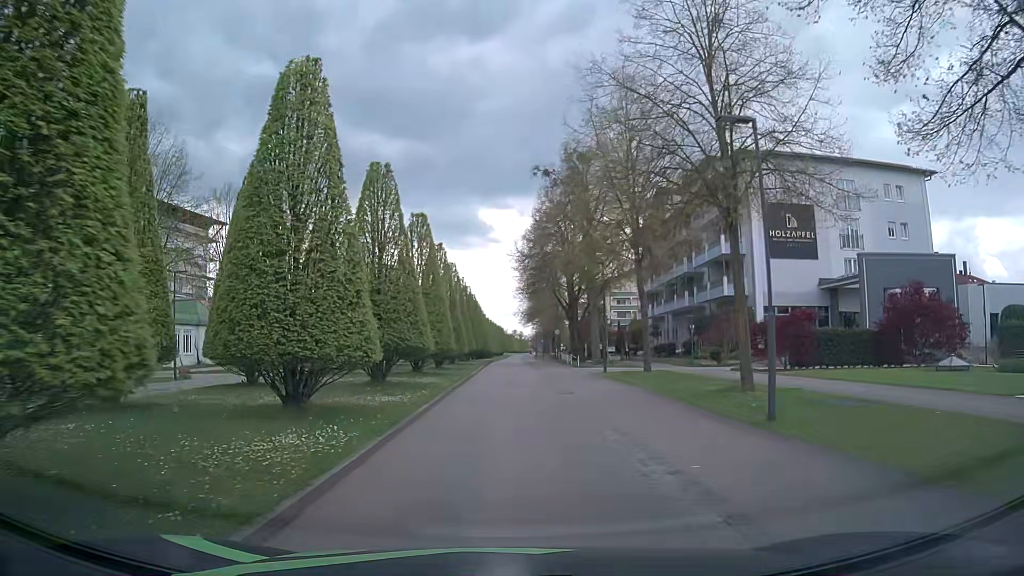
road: residential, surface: asphalt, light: Day
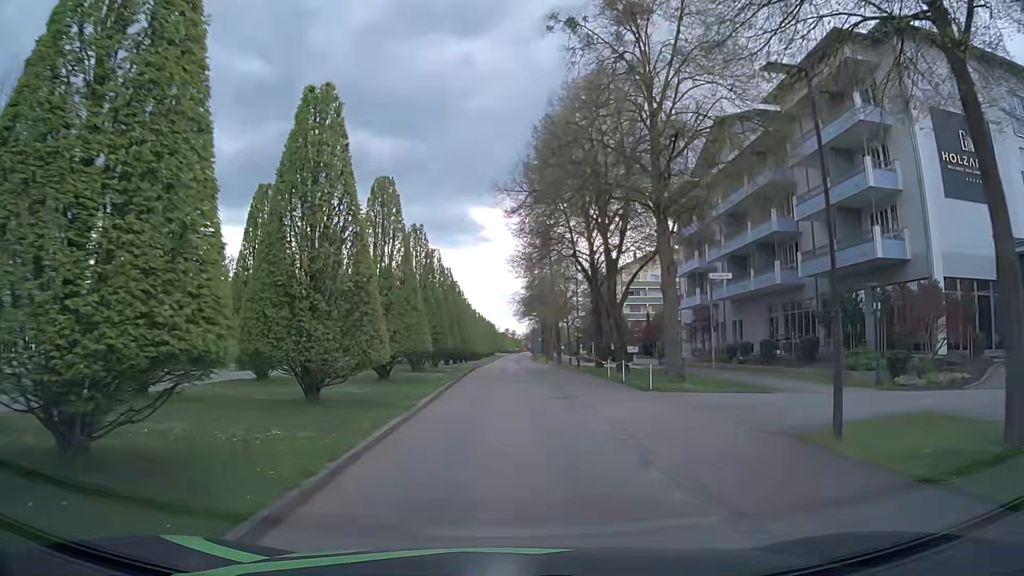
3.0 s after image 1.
(+0.2, +22.3) m; +1°
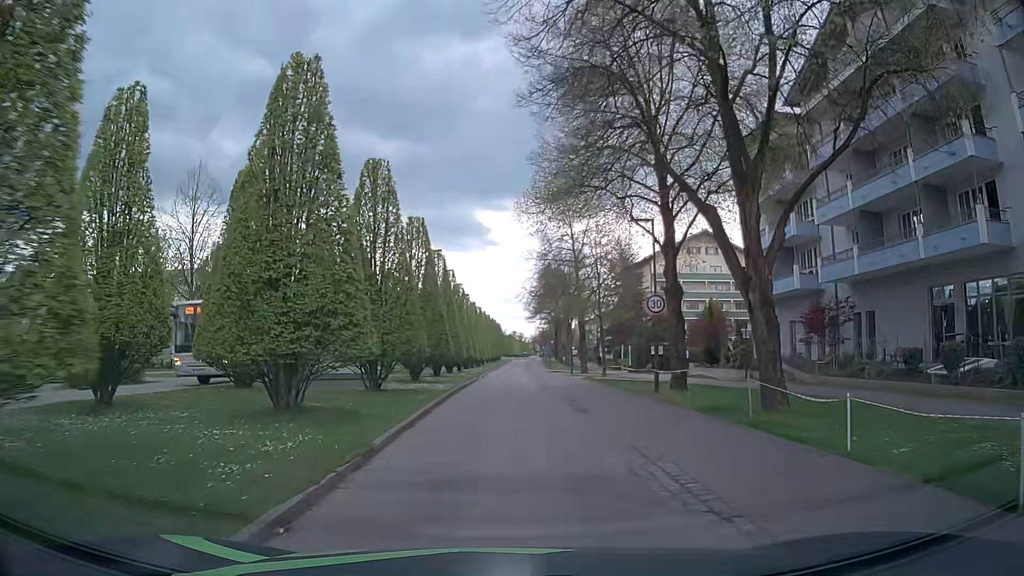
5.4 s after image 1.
(-0.1, +18.5) m; 0°
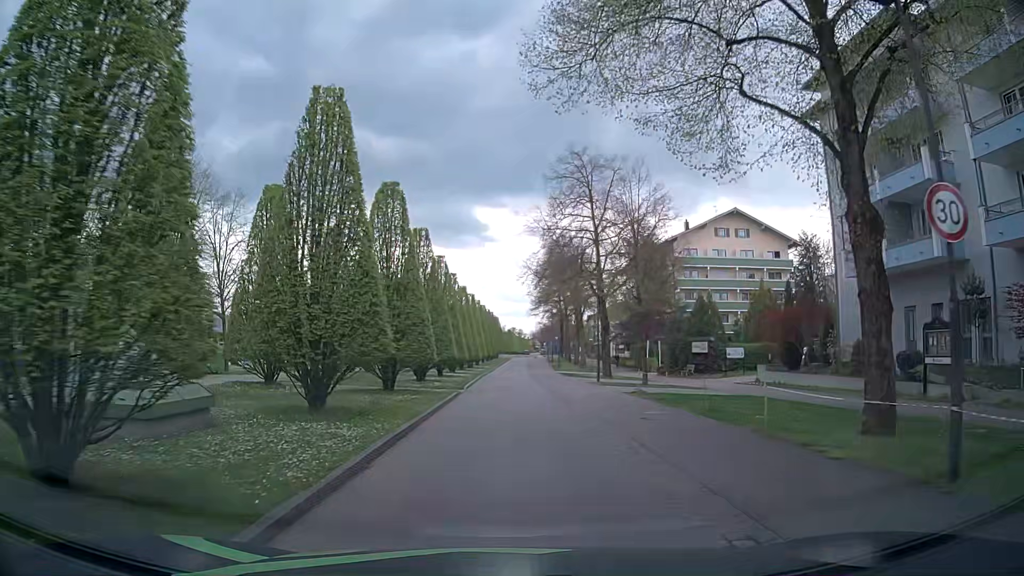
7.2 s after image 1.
(-0.3, +14.0) m; 0°
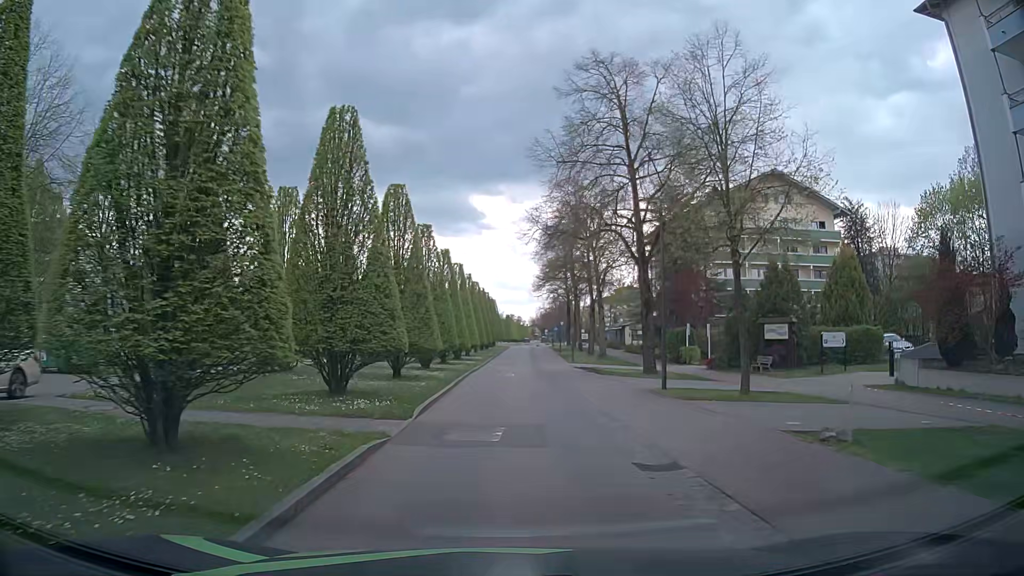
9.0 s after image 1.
(-0.2, +14.1) m; 0°
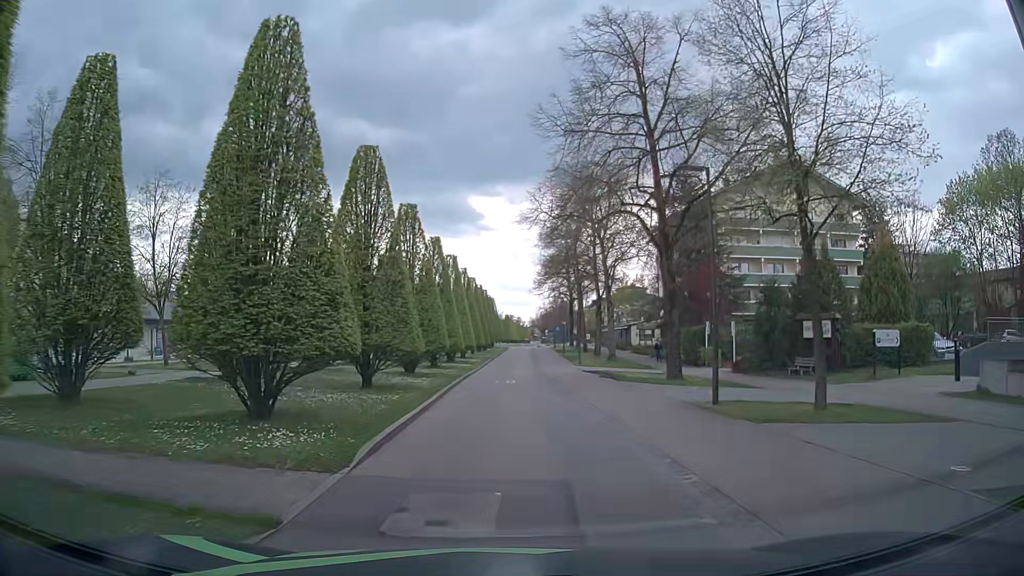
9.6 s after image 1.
(0.0, +4.8) m; +1°
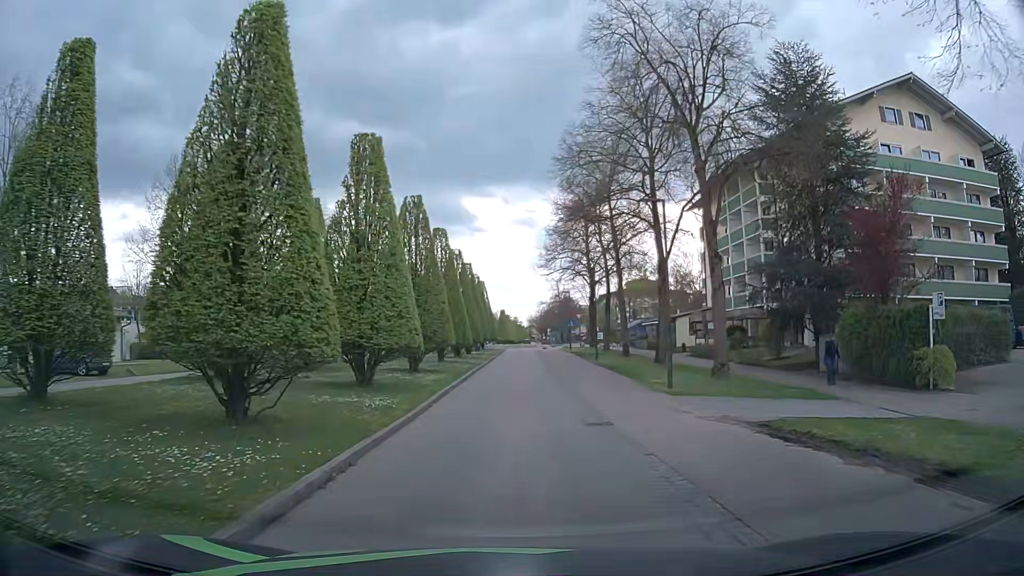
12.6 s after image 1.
(-0.5, +24.6) m; -1°
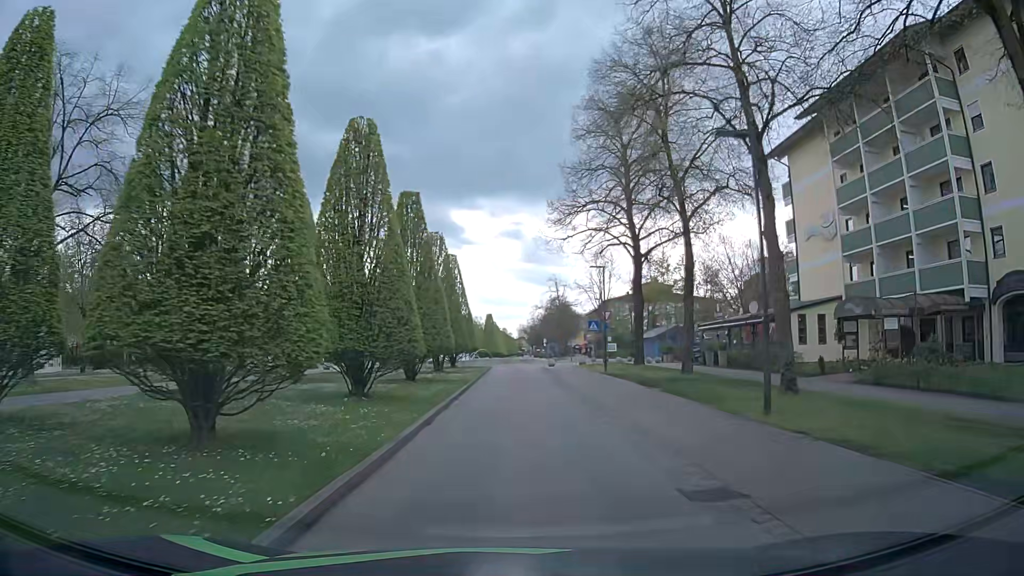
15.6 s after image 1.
(+0.2, +25.6) m; +2°
